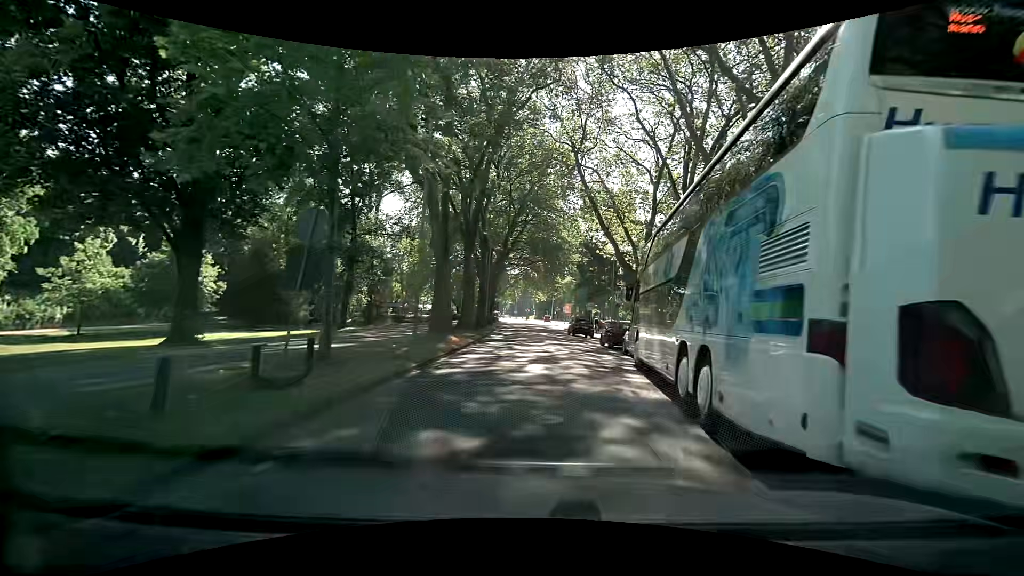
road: tertiary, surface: asphalt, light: Day
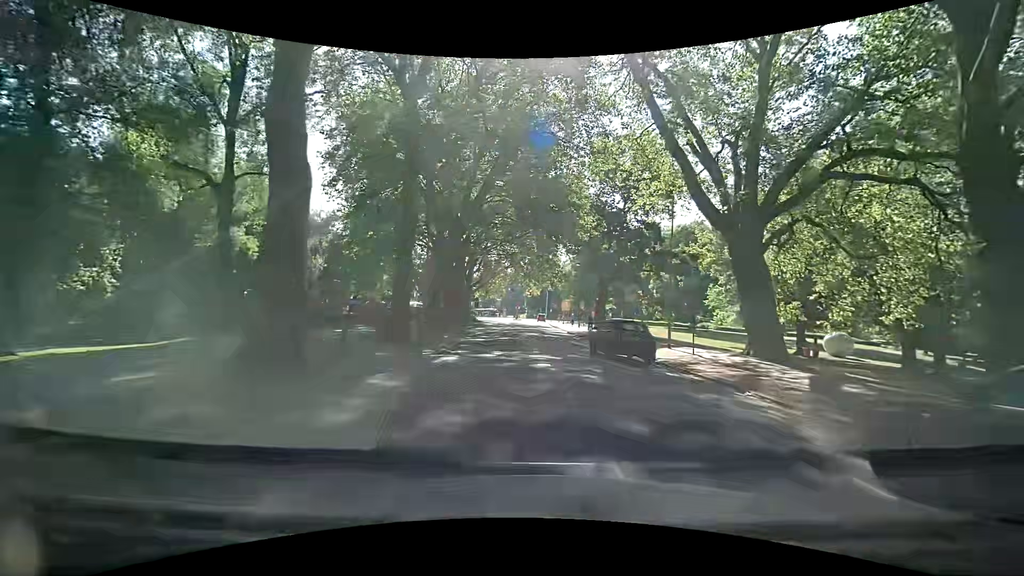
(+1.0, +23.3) m; +4°
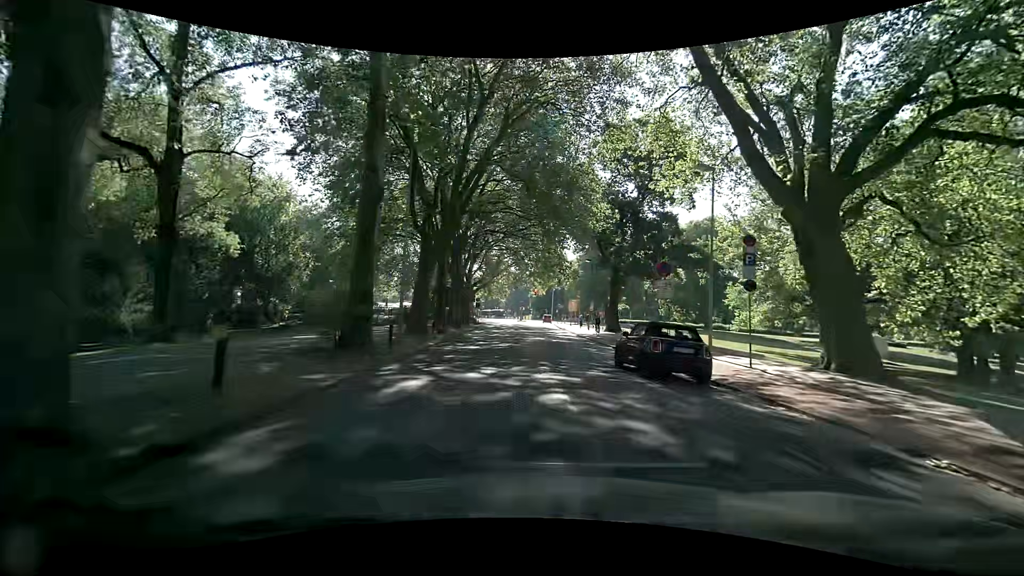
(-0.1, +5.0) m; -2°
(0, +10) (0, +20) (+1, +30) (+1, +40) (+2, +50) (+2, +60) (+2, +70) (+3, +80) (+3, +90) (+3, +100) m
